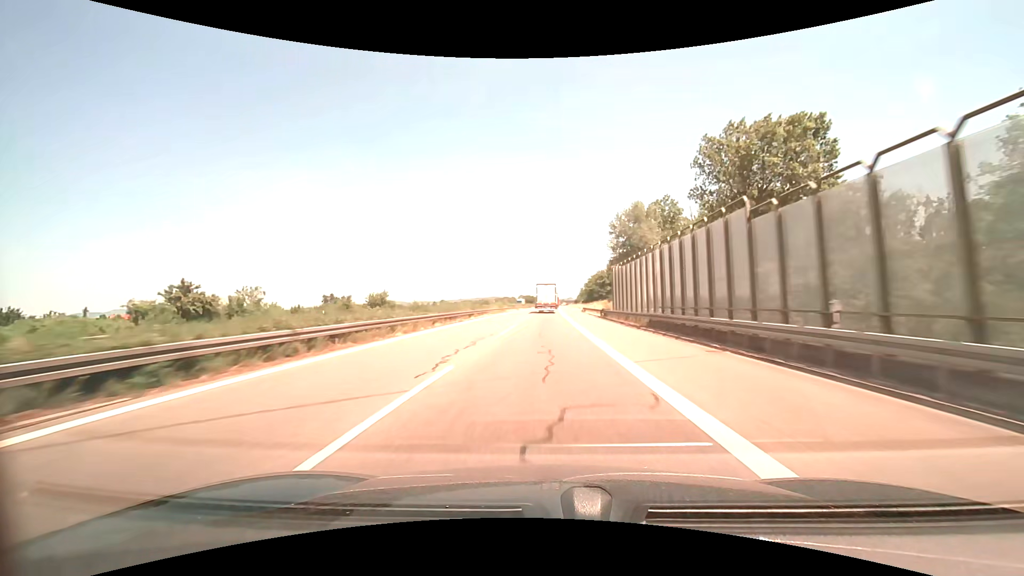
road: motorway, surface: asphalt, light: Day
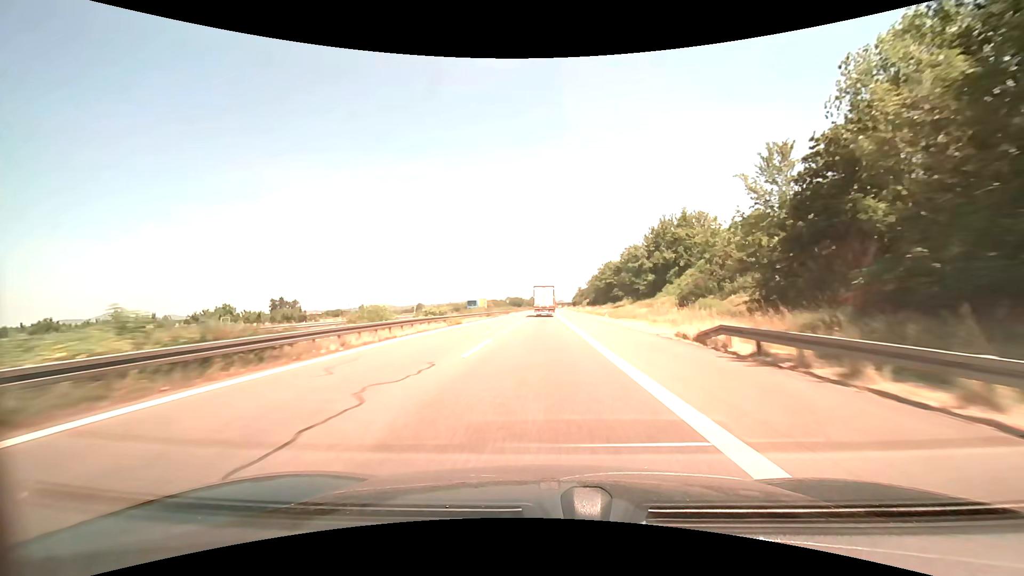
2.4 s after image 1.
(+0.4, +63.5) m; +1°
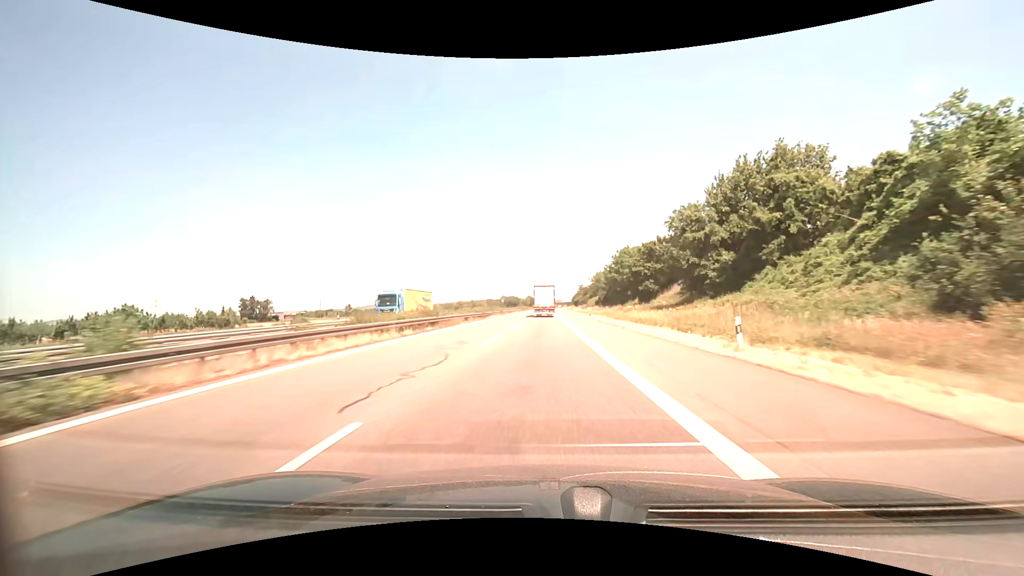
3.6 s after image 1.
(-0.1, +31.3) m; 0°
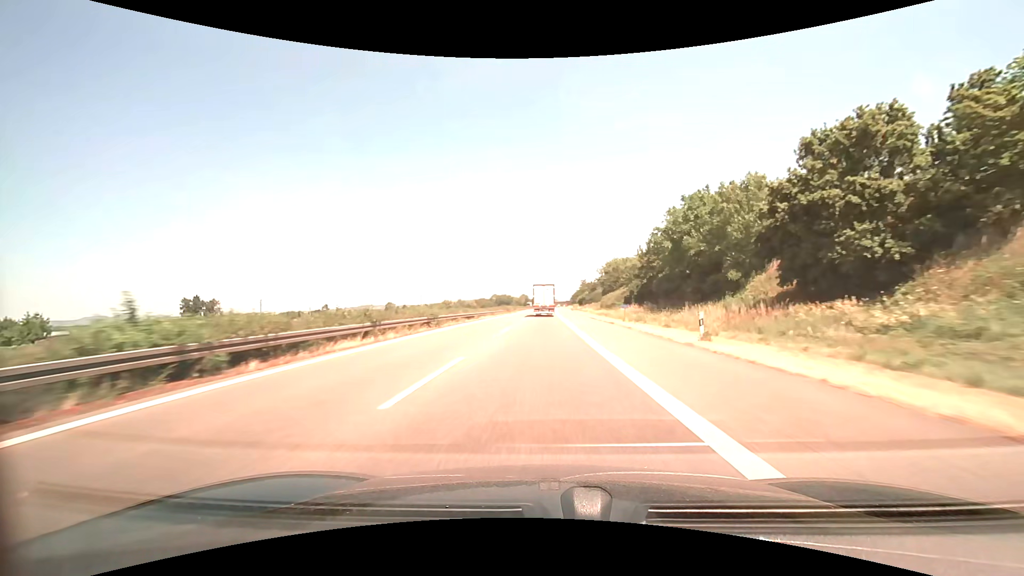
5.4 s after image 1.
(+0.3, +46.5) m; +1°
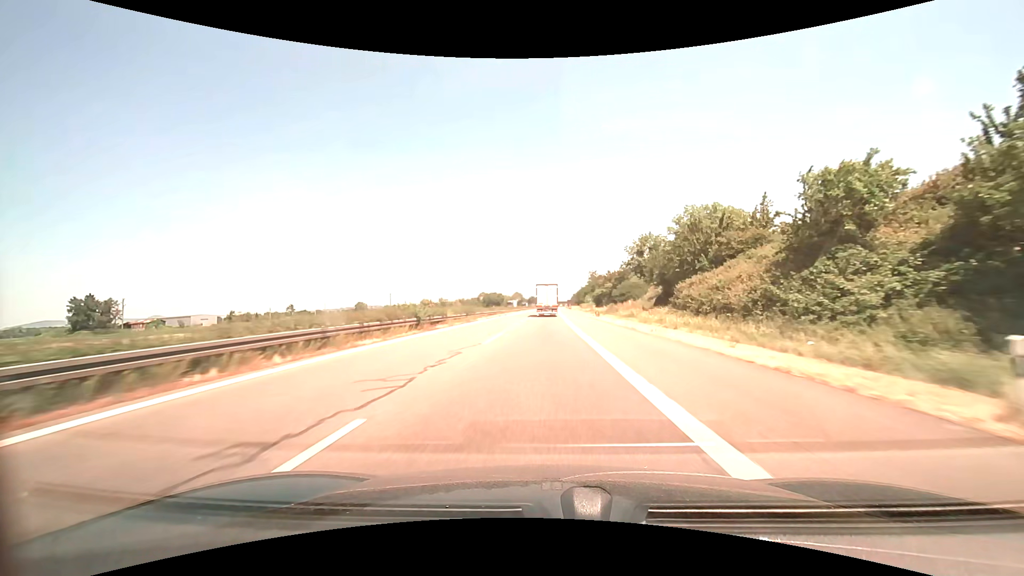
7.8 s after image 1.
(+0.4, +61.4) m; 0°
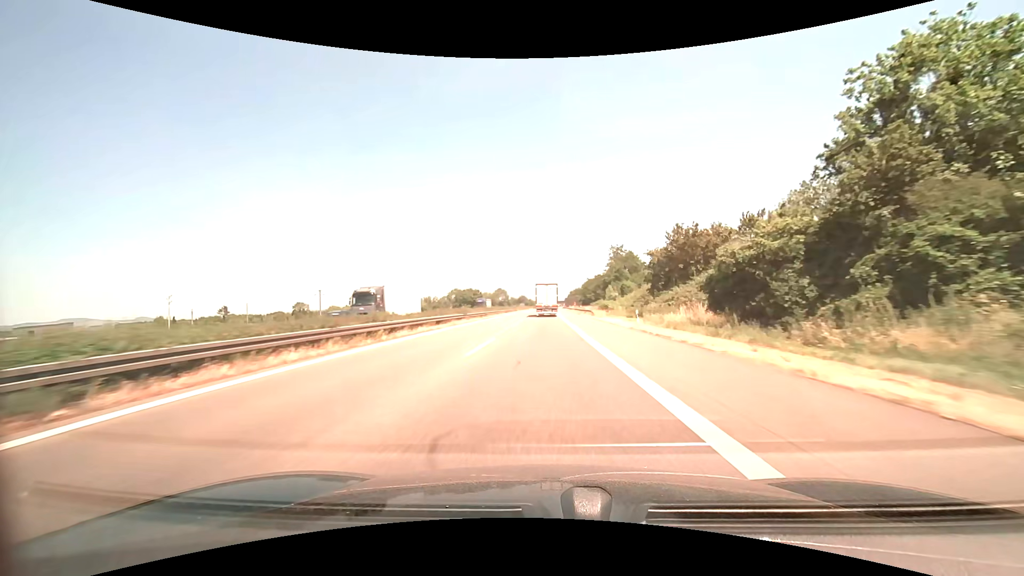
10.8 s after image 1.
(+0.7, +76.3) m; +1°
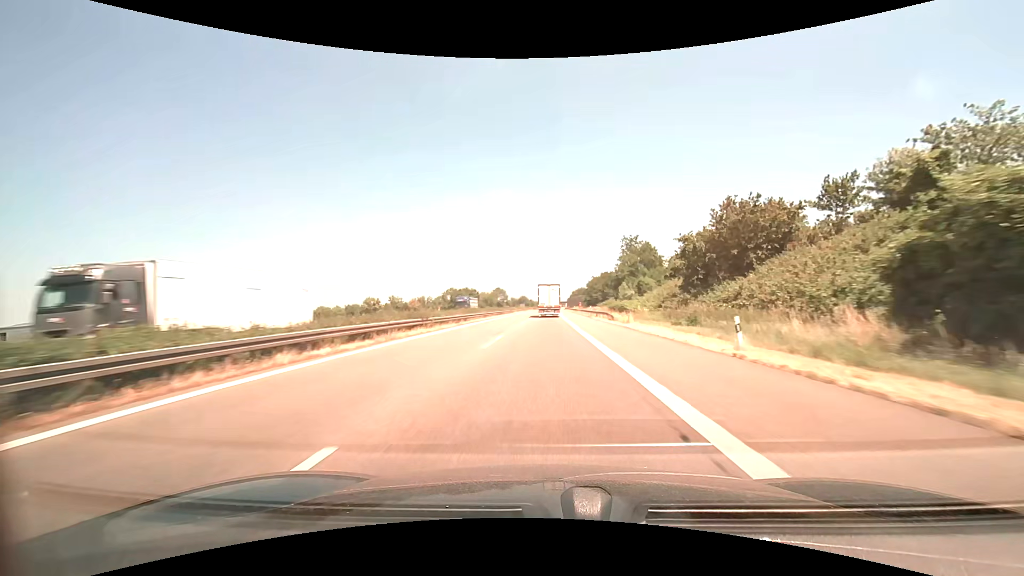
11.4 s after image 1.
(0.0, +15.2) m; 0°
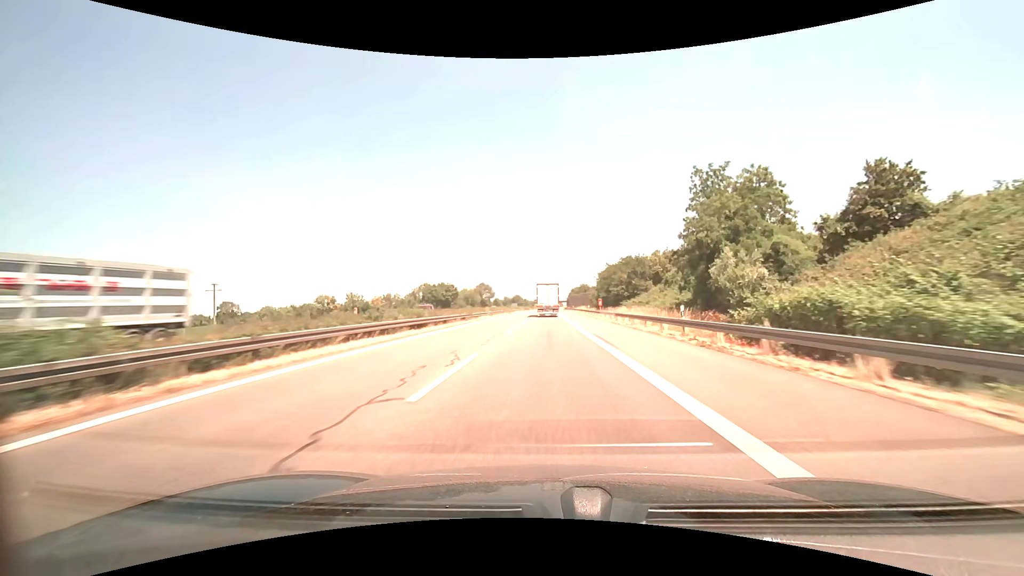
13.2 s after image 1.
(+0.1, +45.8) m; 0°
(0, +10) (0, +20) (0, +30) (0, +40) (0, +50) (0, +60) (+1, +70) (+1, +80) (+1, +90) (+1, +100) m
